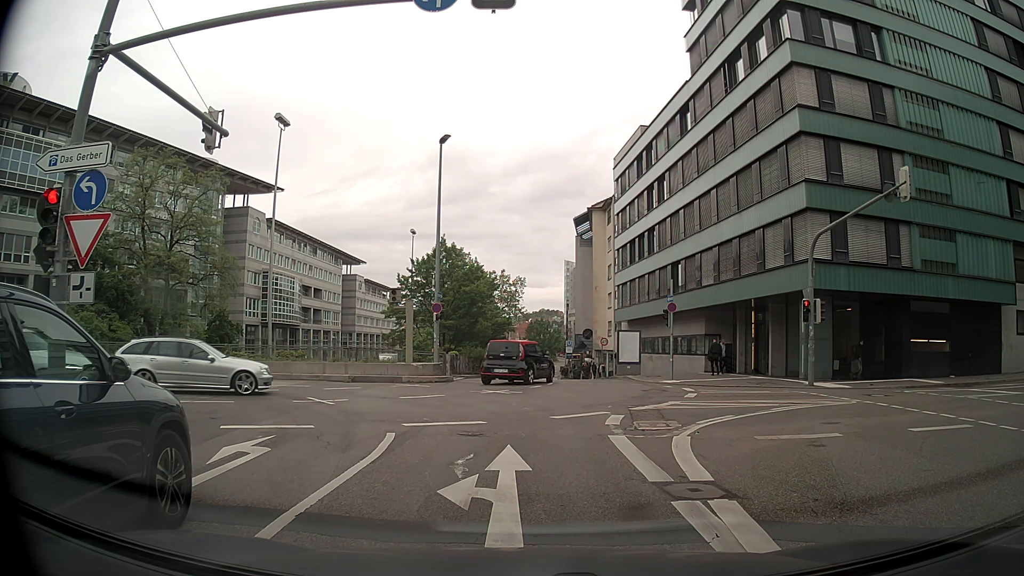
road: primary_link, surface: asphalt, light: Day
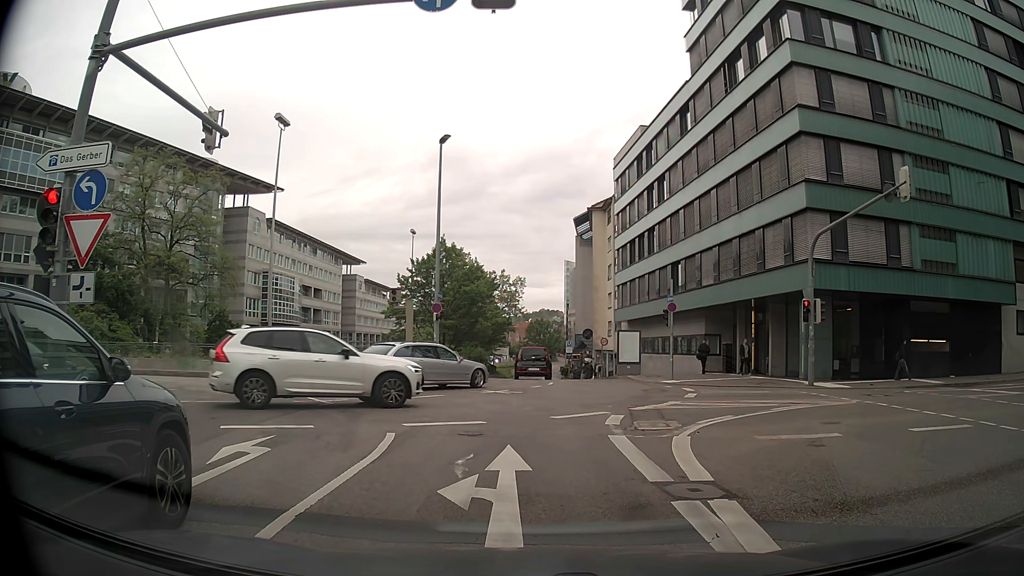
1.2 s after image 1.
(0.0, 0.0) m; 0°
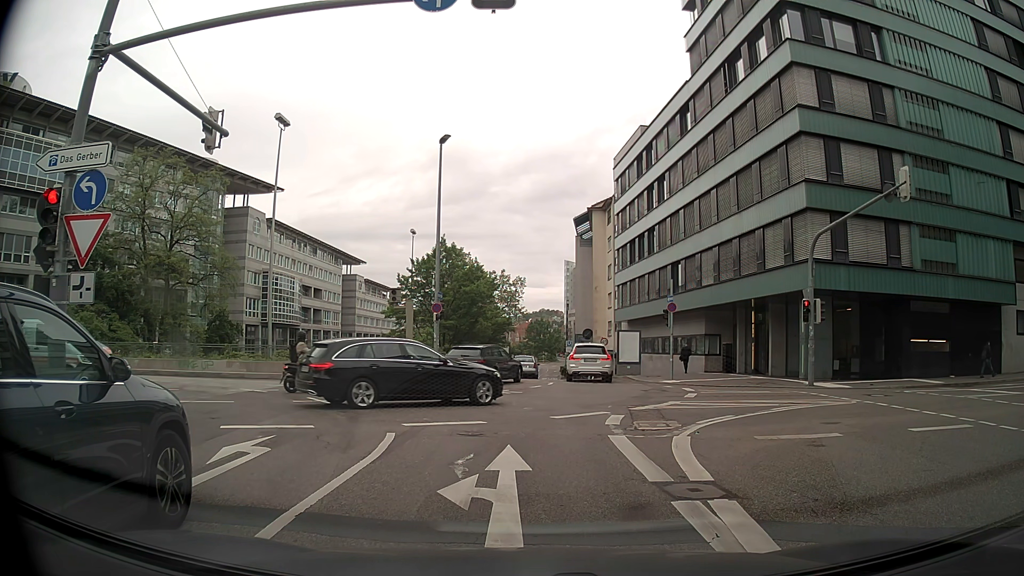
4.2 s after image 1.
(0.0, 0.0) m; 0°
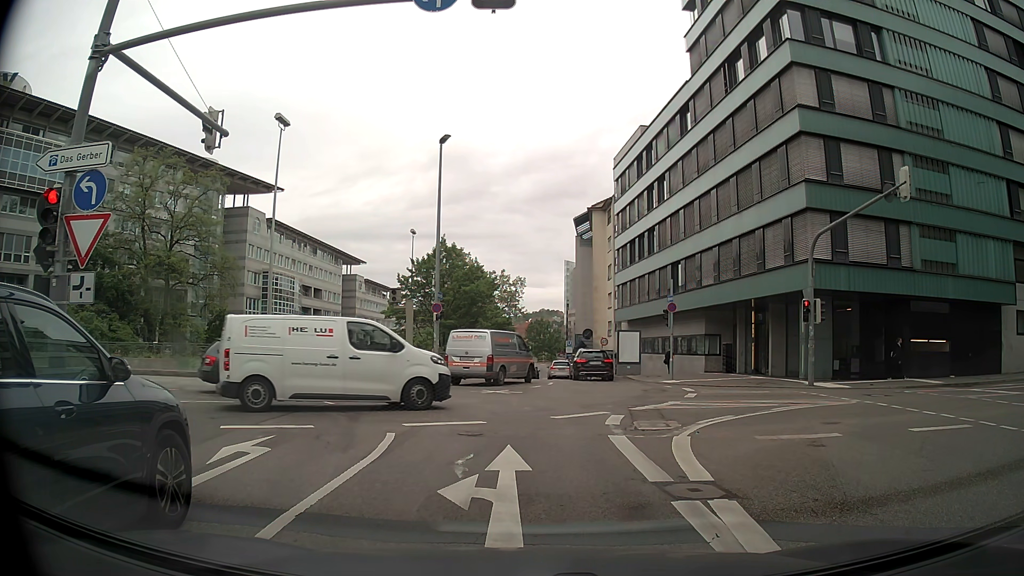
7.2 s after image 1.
(0.0, 0.0) m; 0°
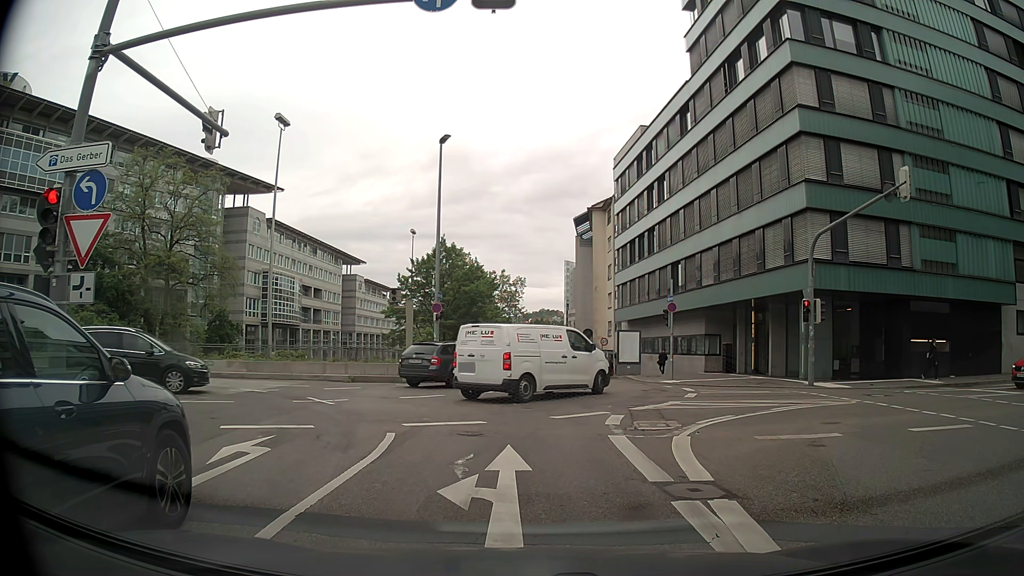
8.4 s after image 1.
(0.0, 0.0) m; 0°
